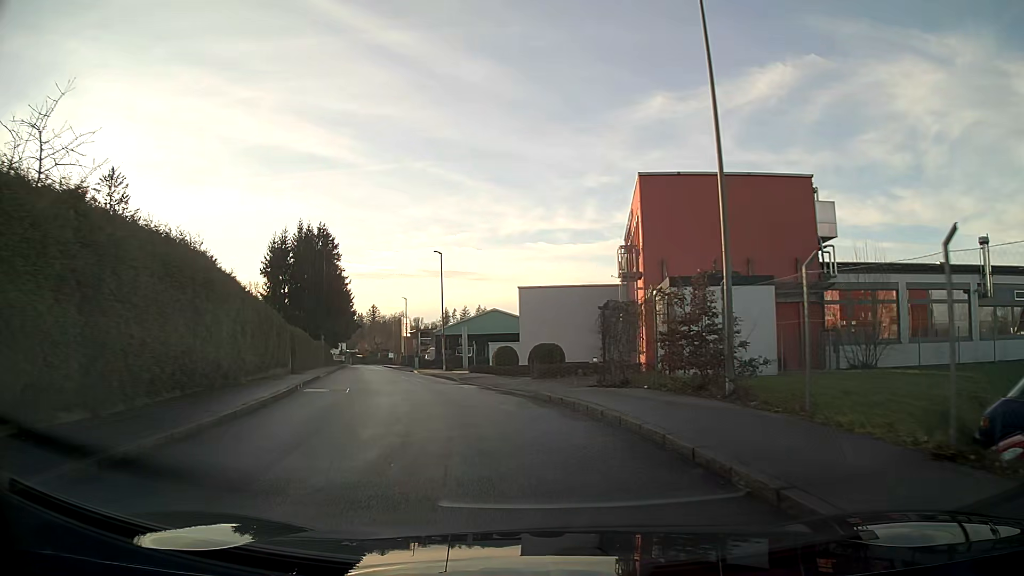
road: residential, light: Day
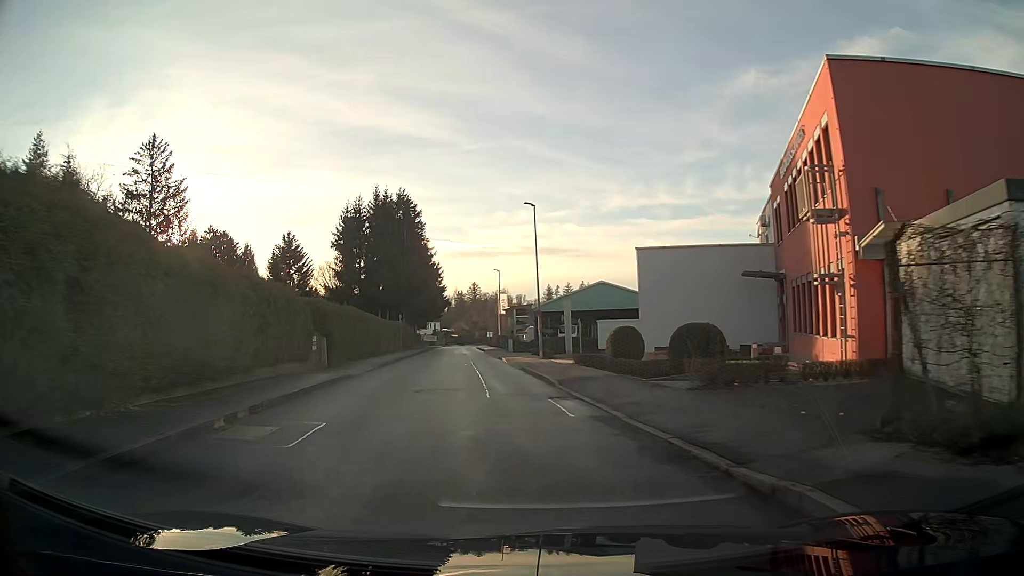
(-0.9, +11.2) m; -9°
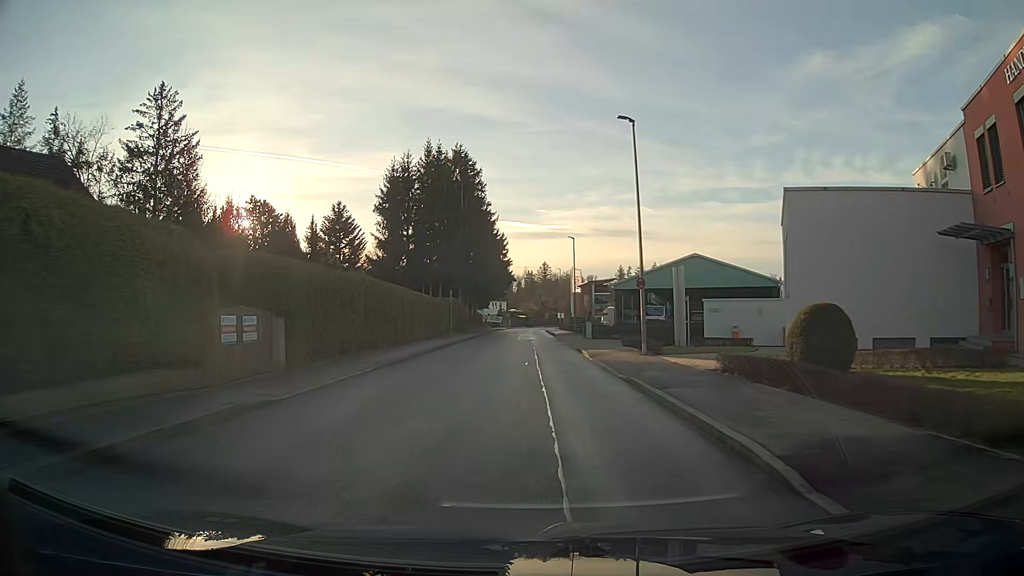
(-0.7, +12.6) m; -4°
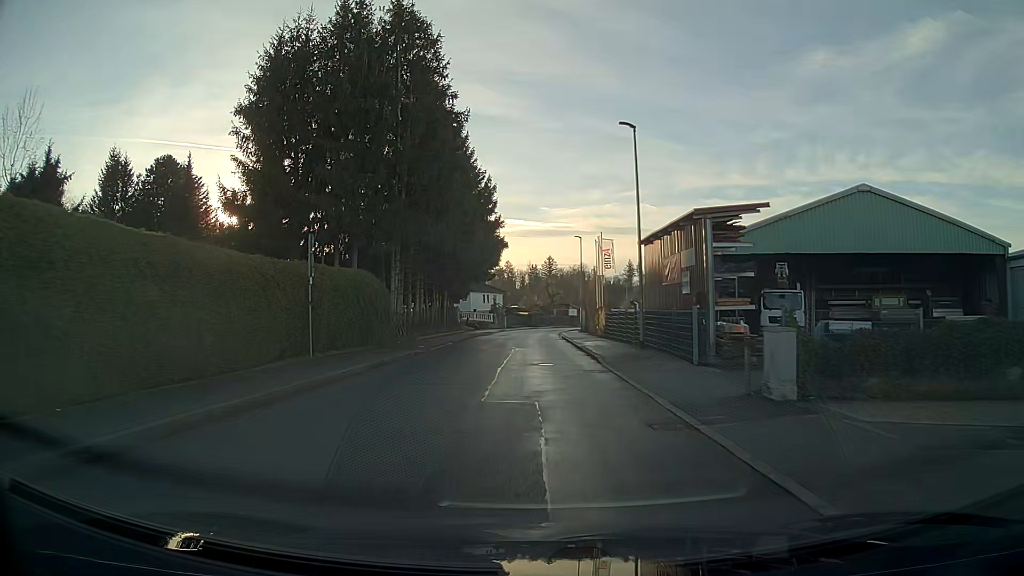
(-0.2, +33.9) m; -1°
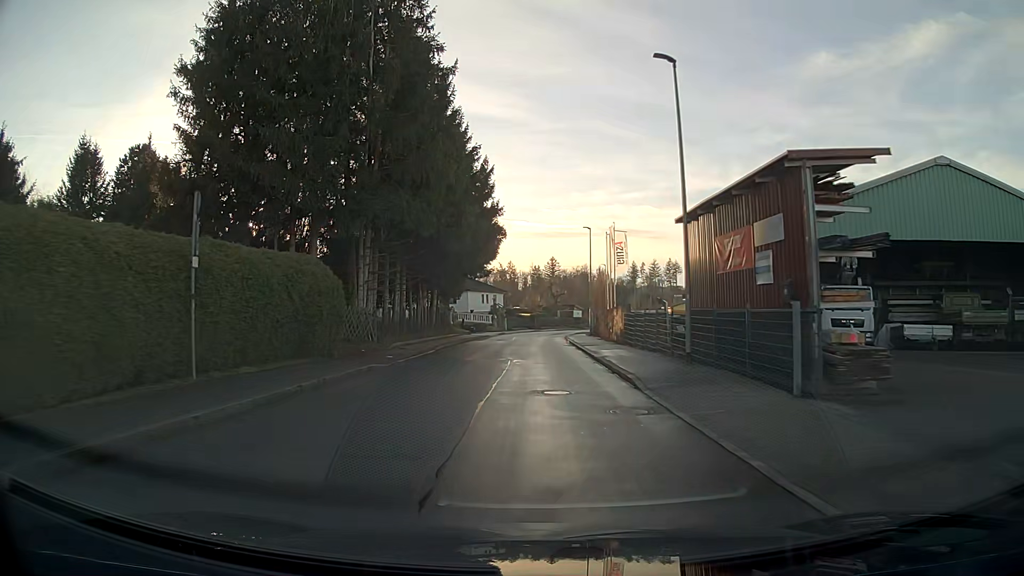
(0.0, +6.9) m; 0°
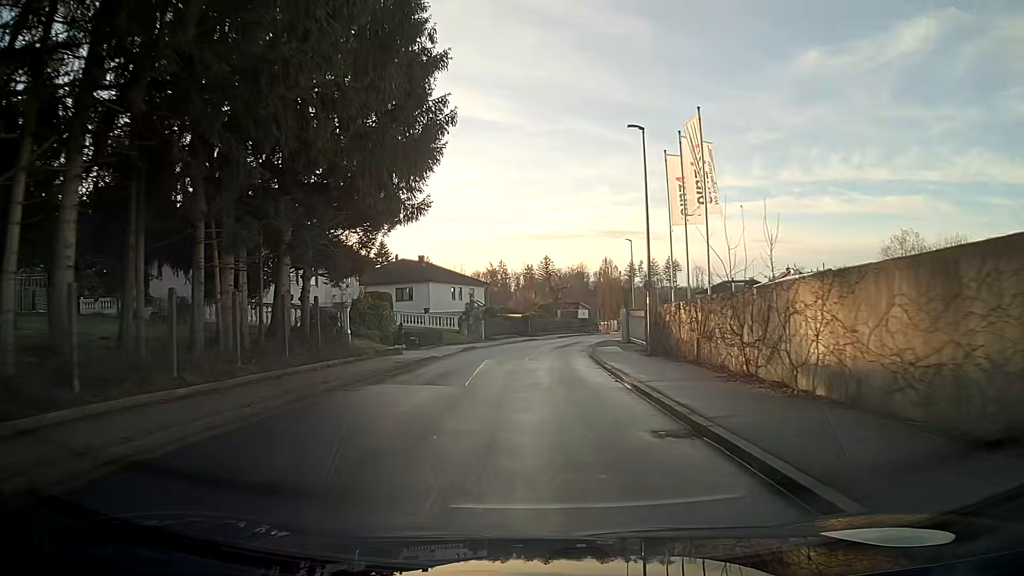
(+0.1, +27.6) m; +1°
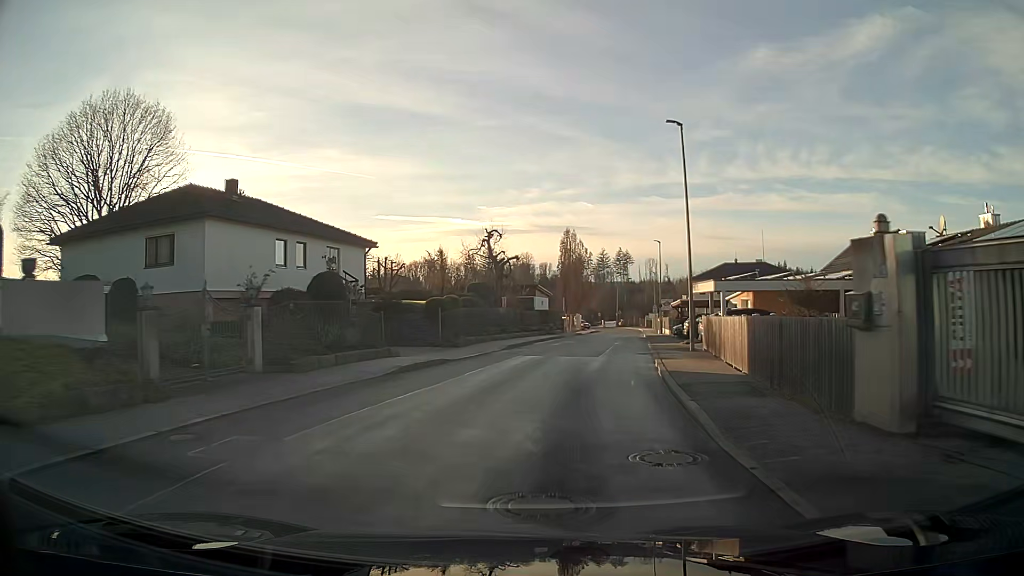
(+1.2, +34.4) m; +6°
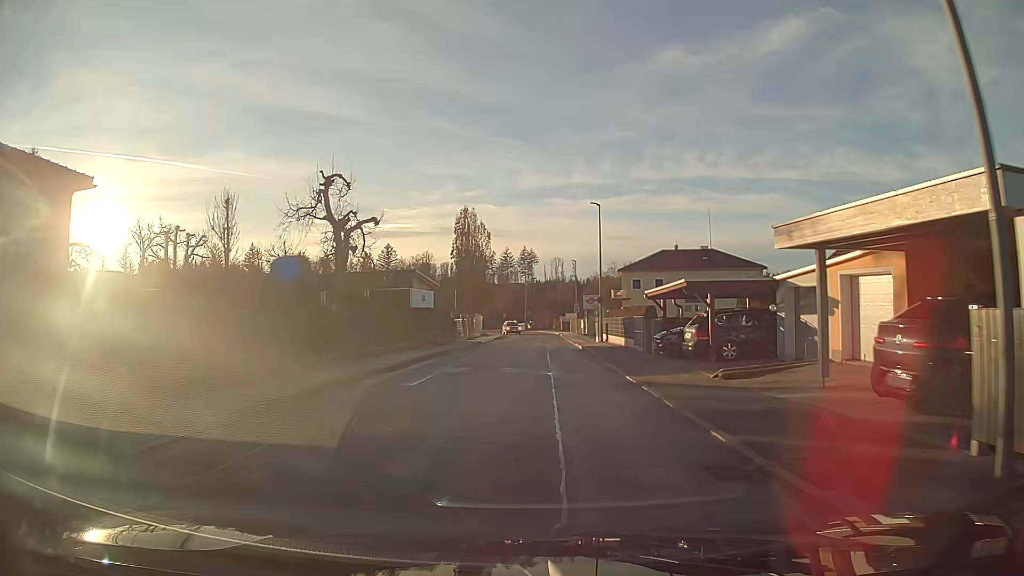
(+1.4, +20.1) m; +7°
(0, +10) (0, +20) (+1, +30) (+1, +40) (+1, +50) (+1, +60) (+1, +70) (0, +80) (-1, +90) (-5, +99) m
